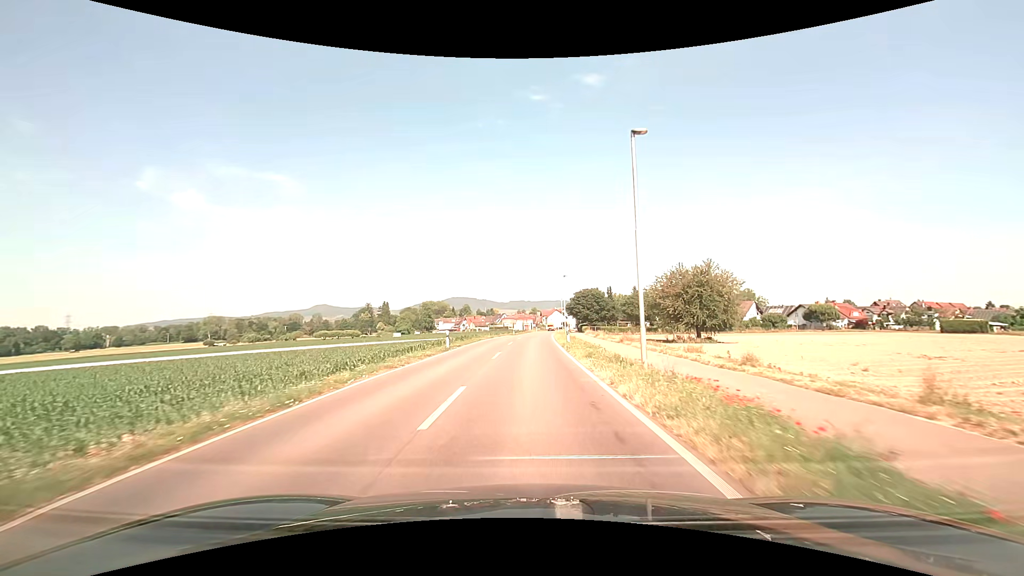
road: secondary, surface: asphalt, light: Day
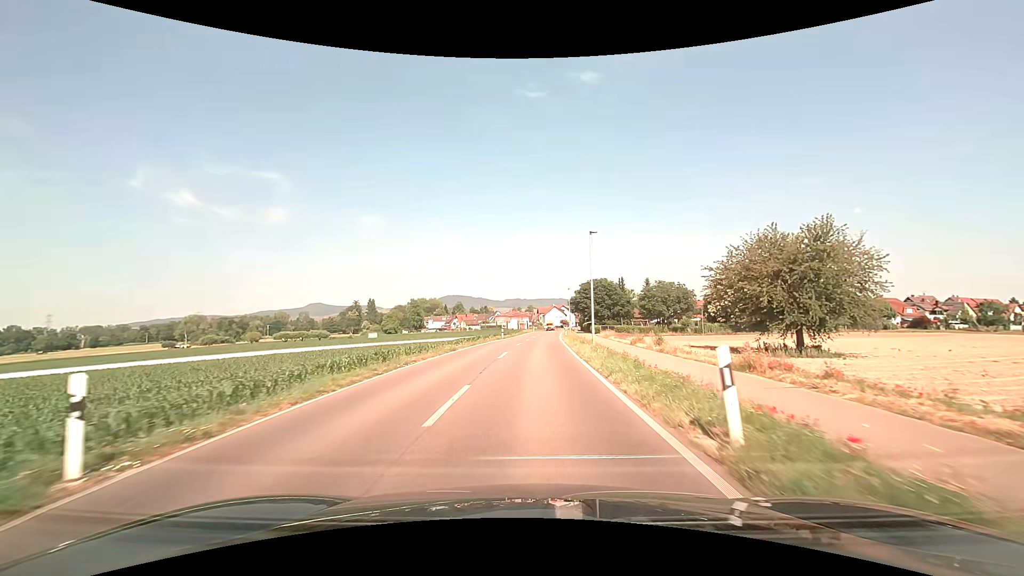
(+0.1, +23.9) m; 0°
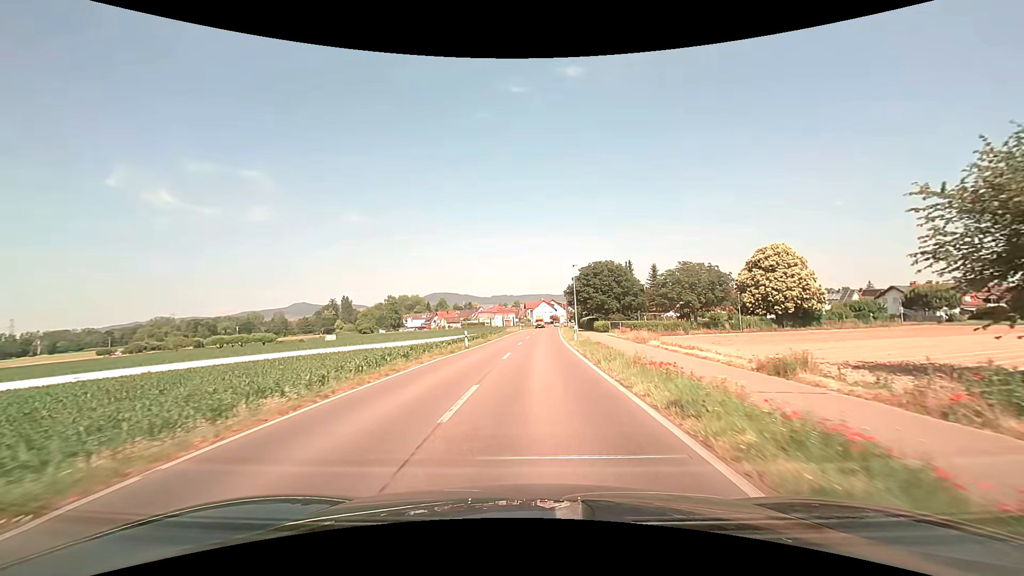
(+0.3, +23.5) m; +1°
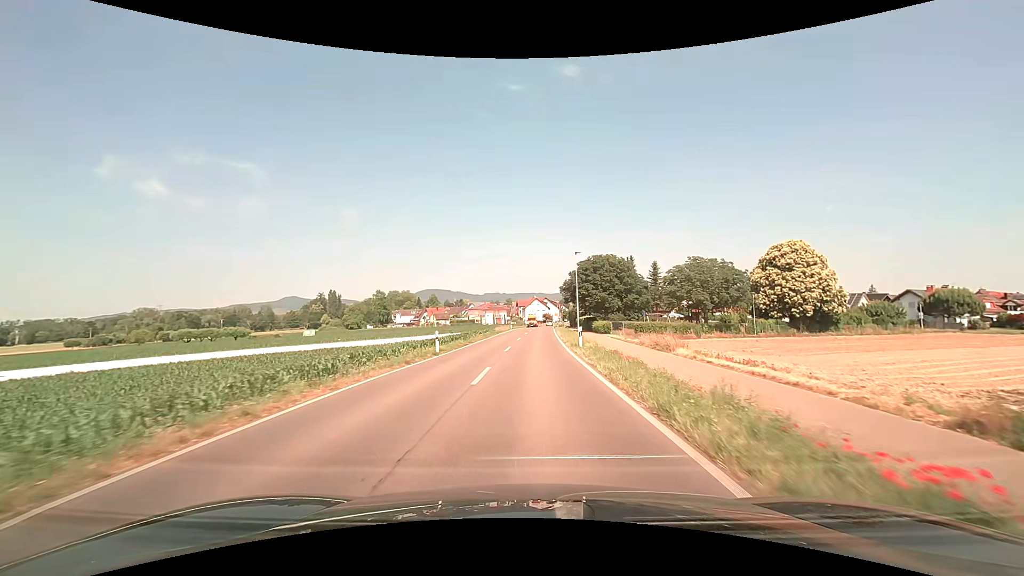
(0.0, +7.7) m; +1°
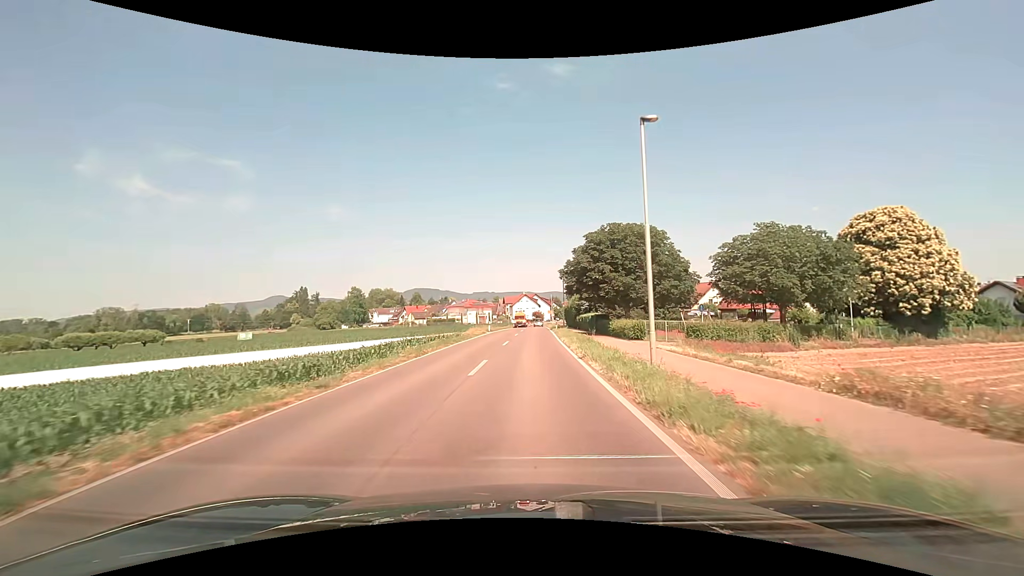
(+0.4, +23.1) m; +2°
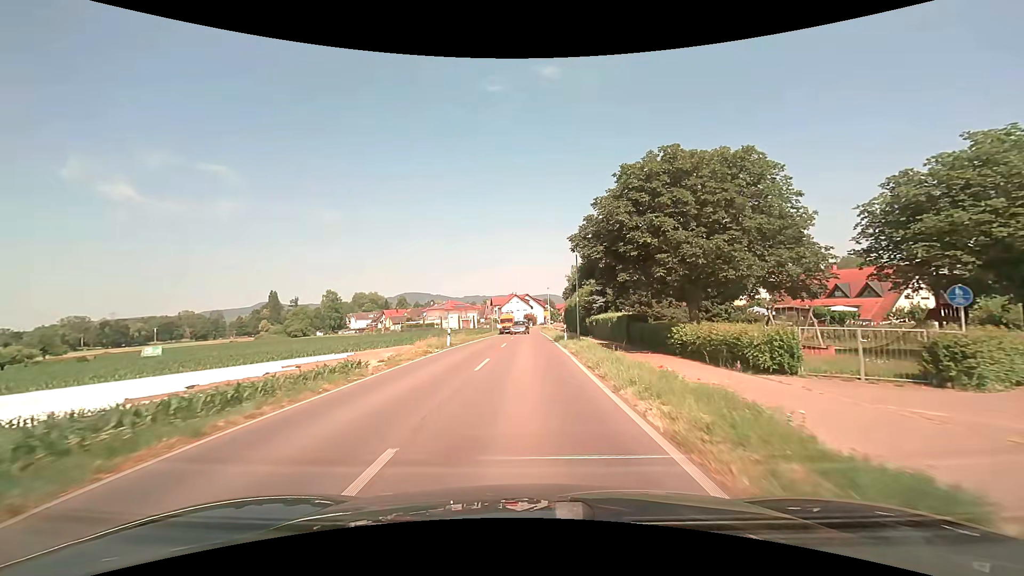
(+0.2, +22.3) m; +1°
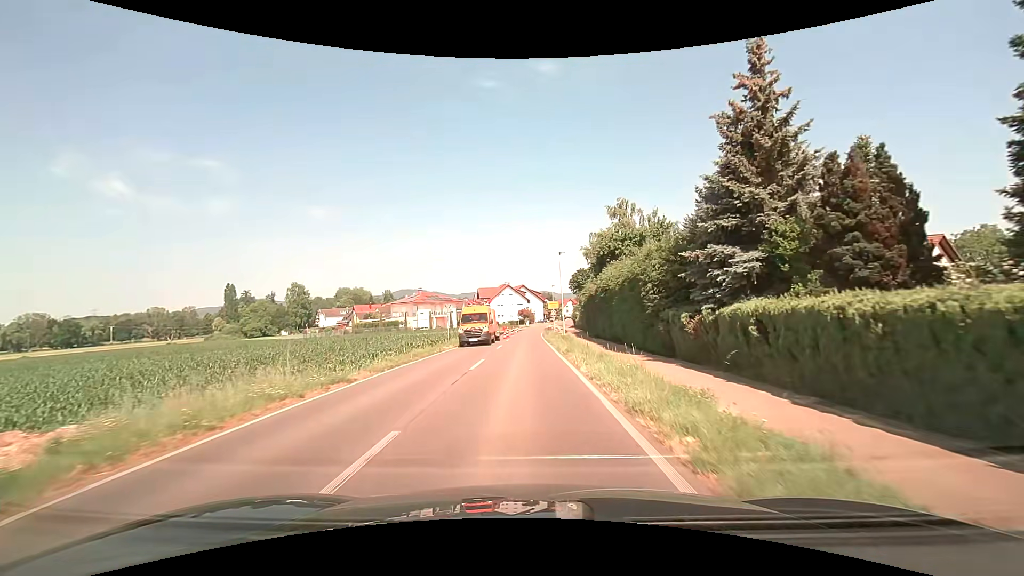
(+0.2, +34.9) m; 0°
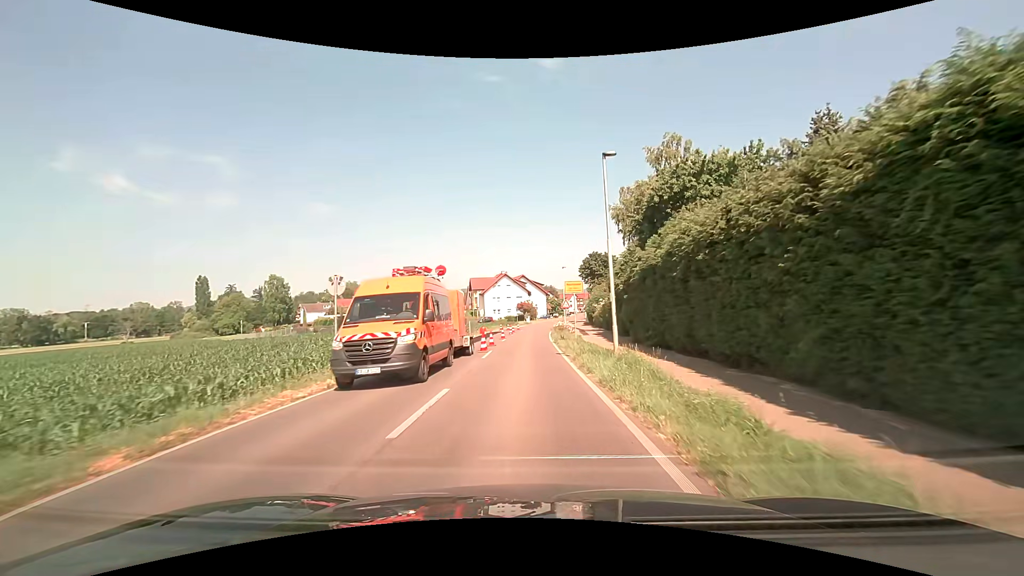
(-0.1, +20.3) m; -1°
(0, +10) (0, +20) (0, +30) (+1, +40) (+1, +50) (+2, +60) (+4, +70) (+5, +80) (+7, +90) (+8, +99) m
